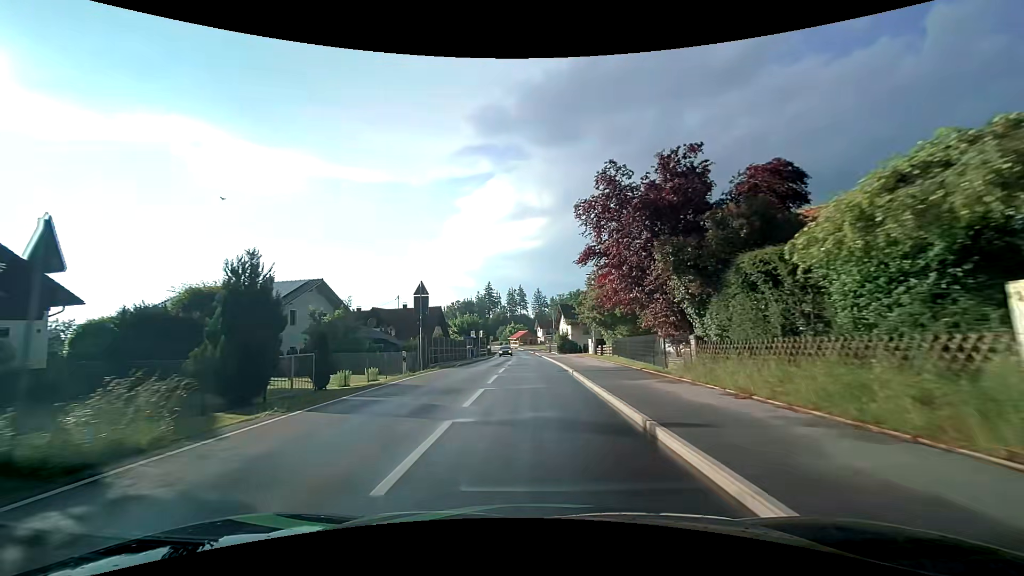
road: tertiary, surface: asphalt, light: Day
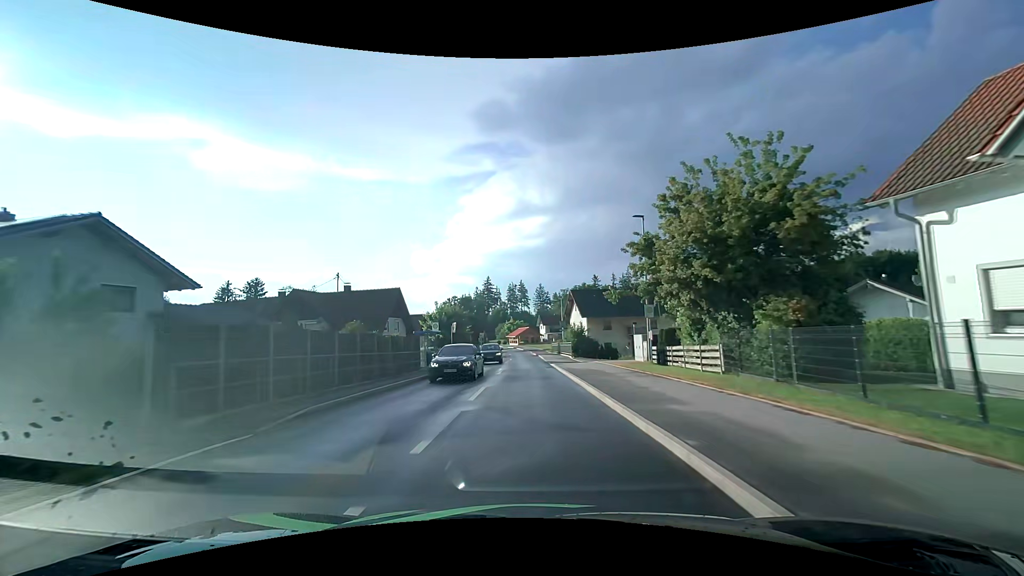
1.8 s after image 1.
(-0.1, +22.6) m; 0°
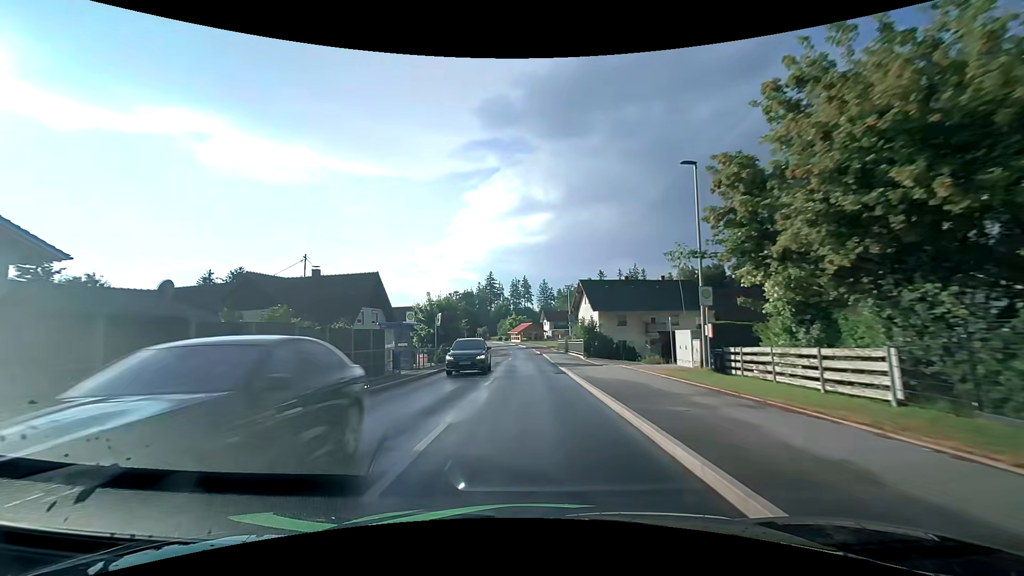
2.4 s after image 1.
(0.0, +7.9) m; 0°
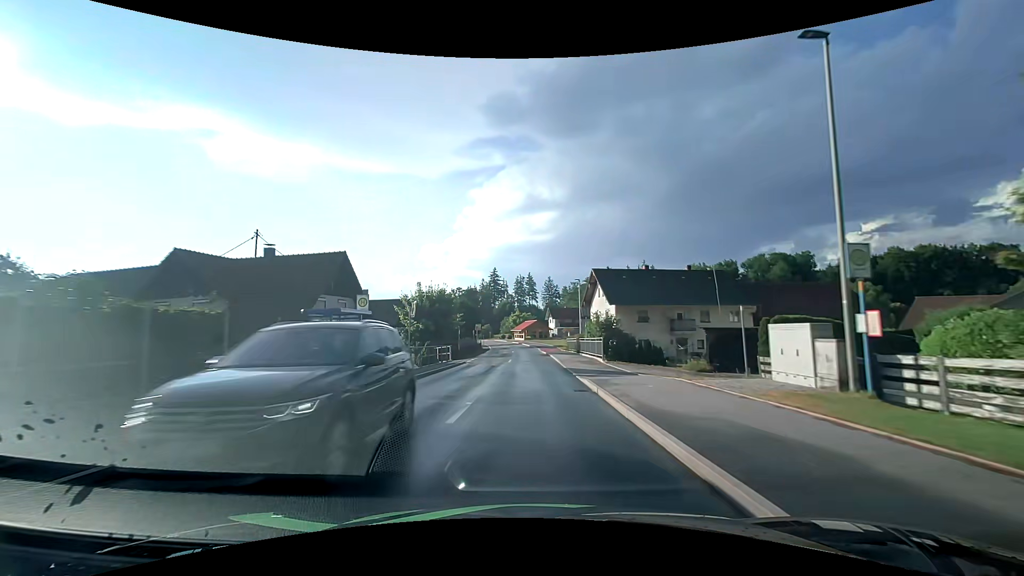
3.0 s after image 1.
(-0.1, +8.1) m; -1°
(0, +10) (0, +20) (0, +30) (0, +40) (0, +50) (-1, +60) (-1, +70) (-2, +80) (-3, +90) (-4, +100) m
